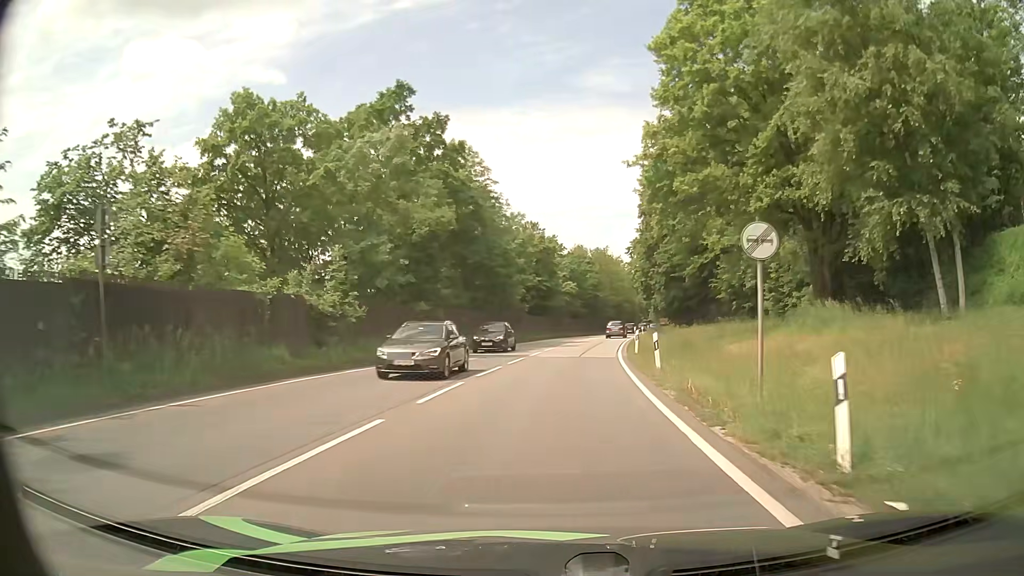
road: primary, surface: asphalt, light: Day
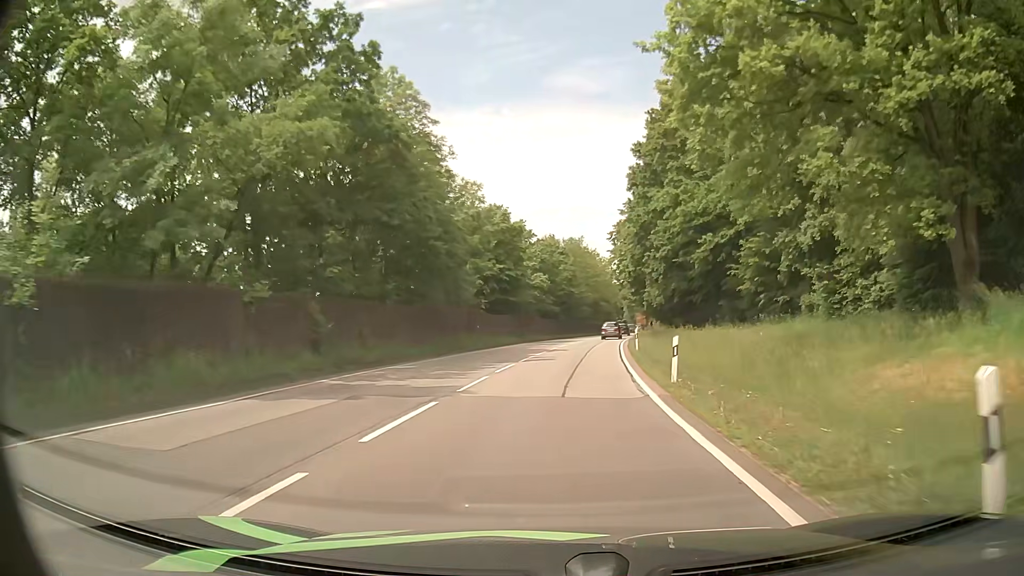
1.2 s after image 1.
(+0.3, +15.6) m; +2°
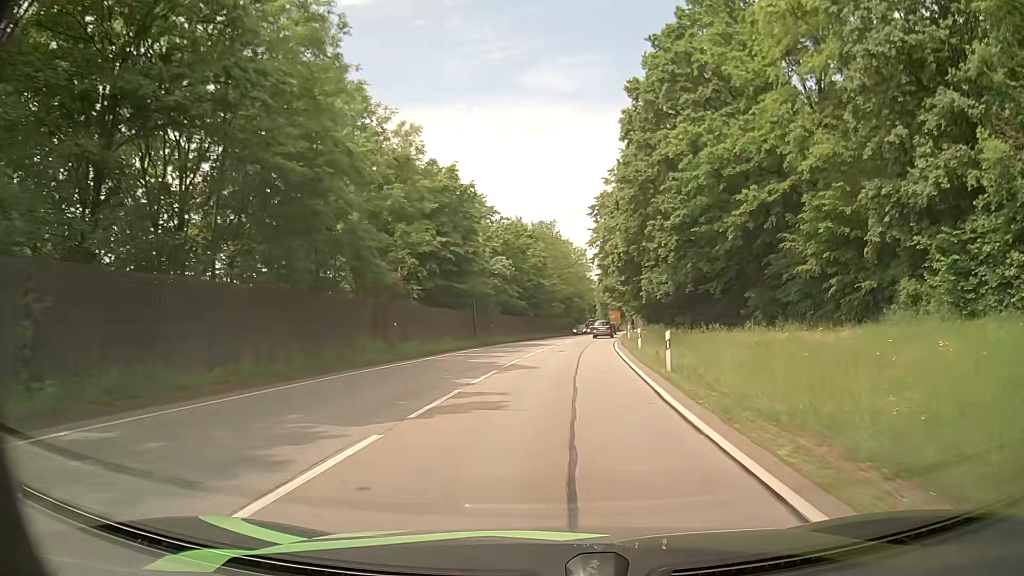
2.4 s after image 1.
(+0.3, +15.7) m; +2°
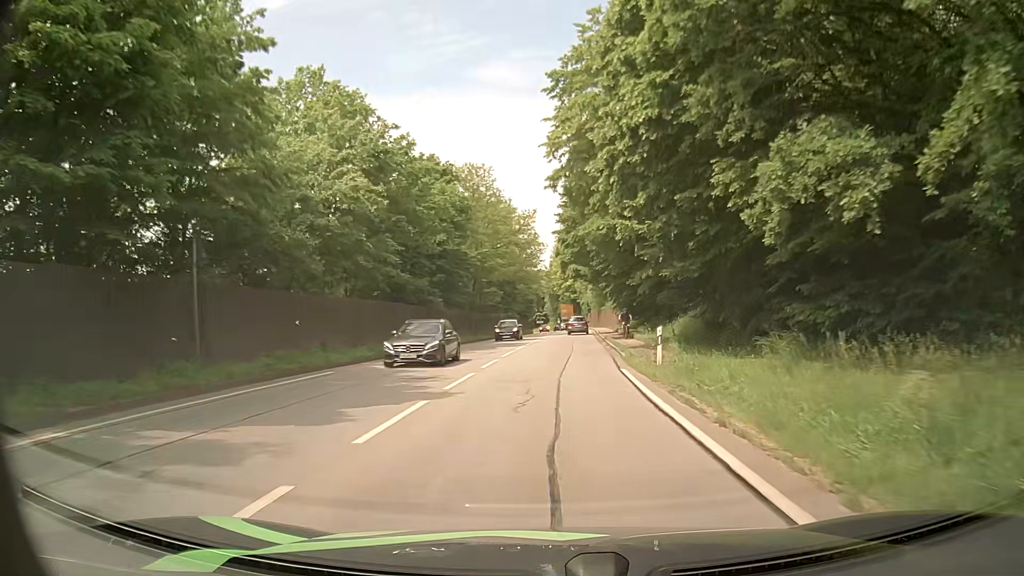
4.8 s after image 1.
(+1.4, +31.1) m; +5°
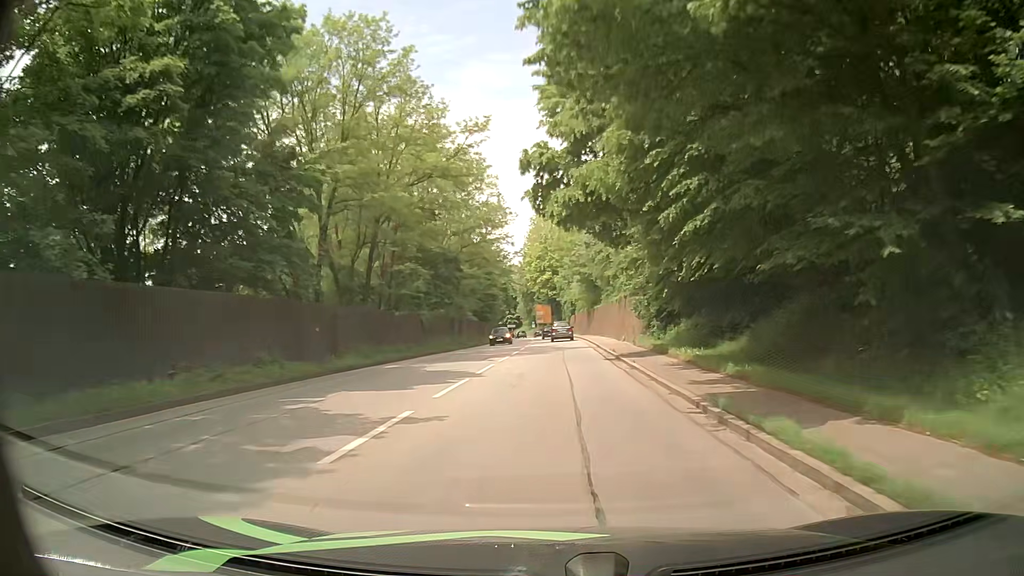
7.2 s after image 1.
(+0.6, +30.9) m; +2°
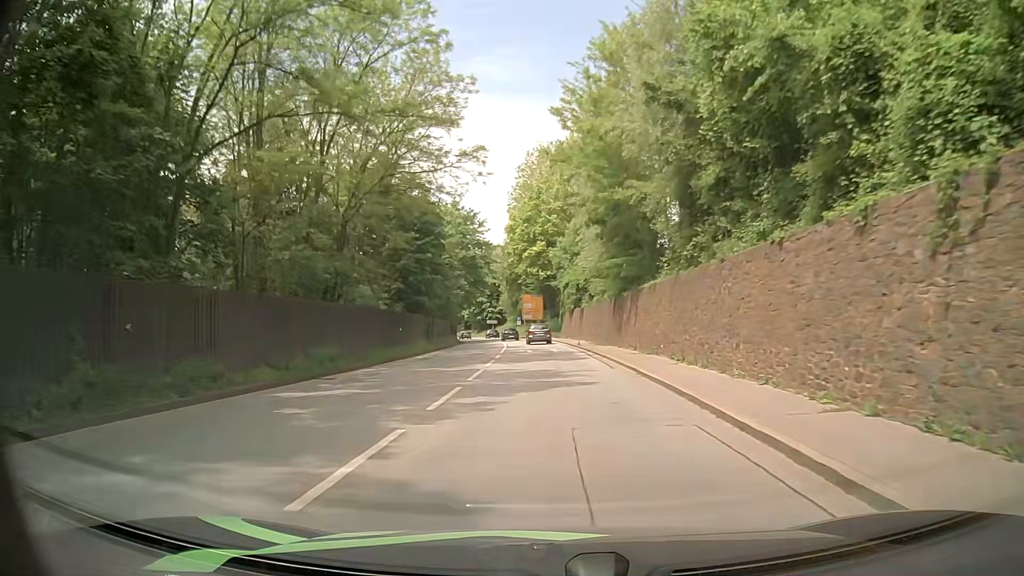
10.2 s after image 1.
(+0.5, +37.7) m; +1°
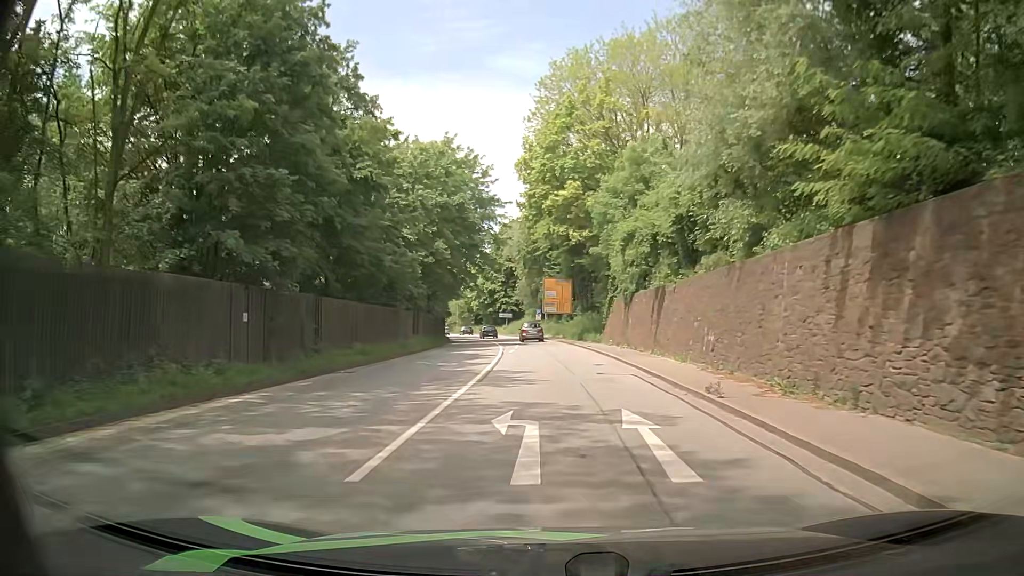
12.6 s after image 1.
(-0.6, +28.9) m; -3°
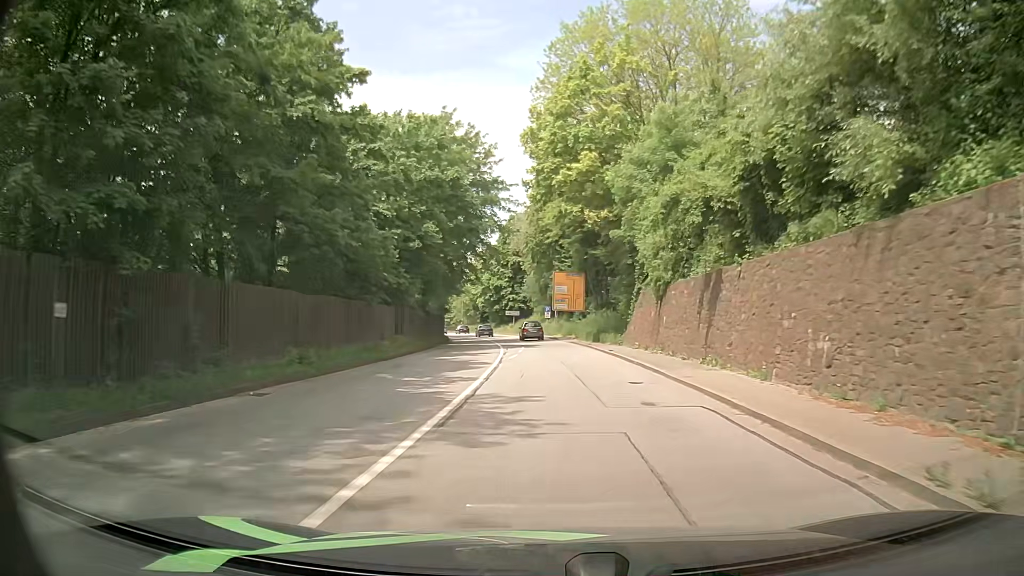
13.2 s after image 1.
(0.0, +7.1) m; 0°
